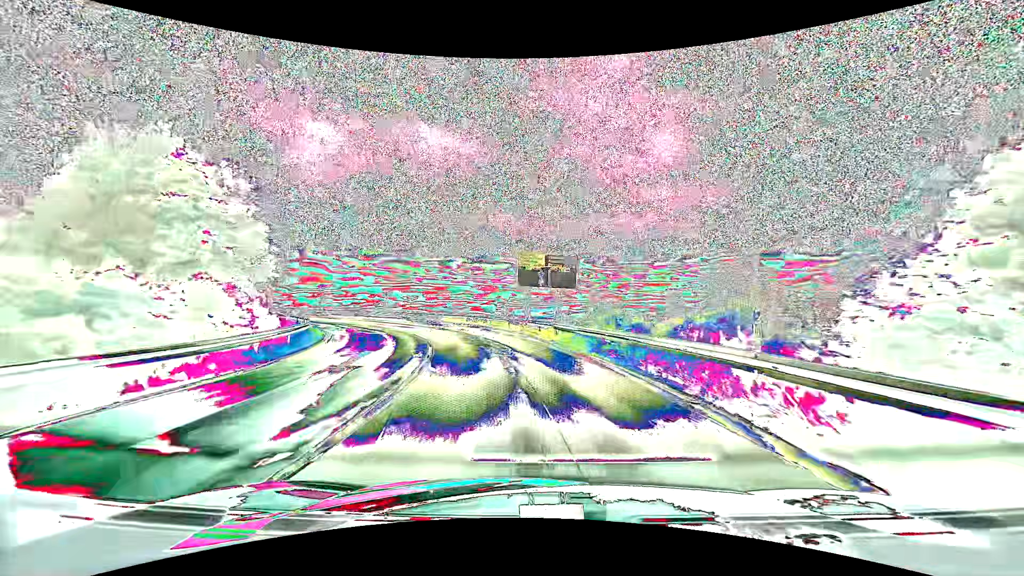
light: Day
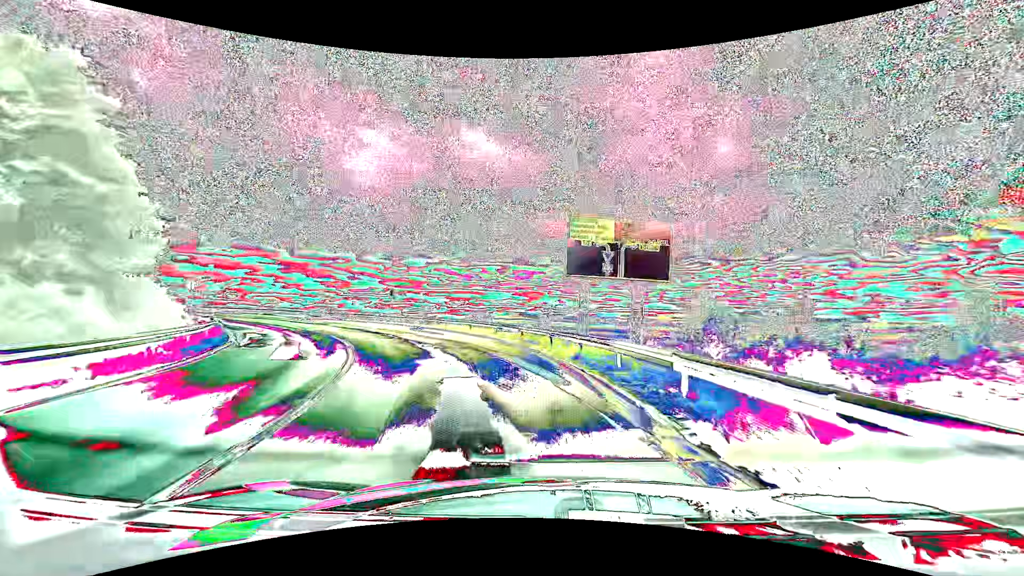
(-0.5, +14.4) m; -5°
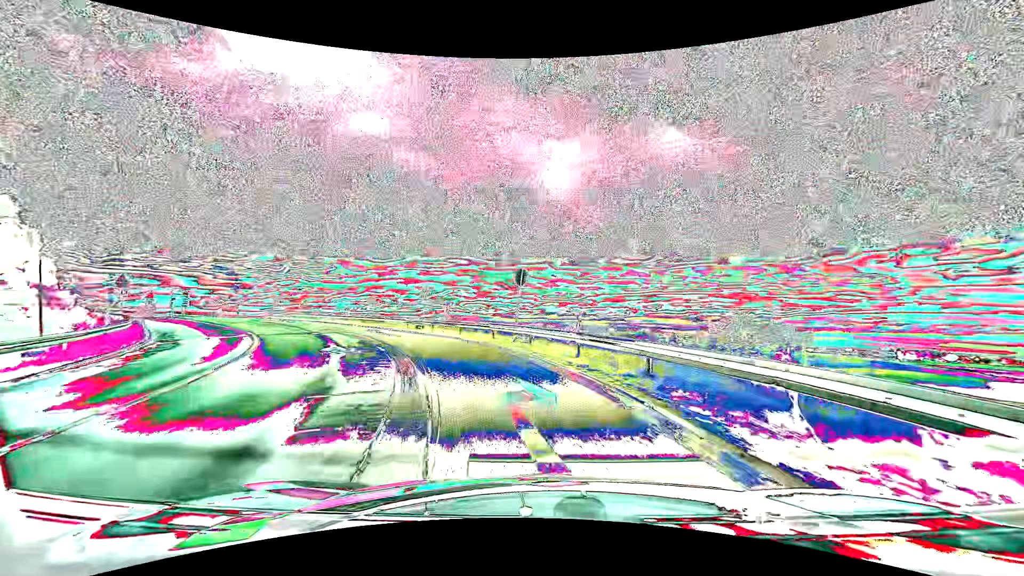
(-4.0, +24.6) m; -21°
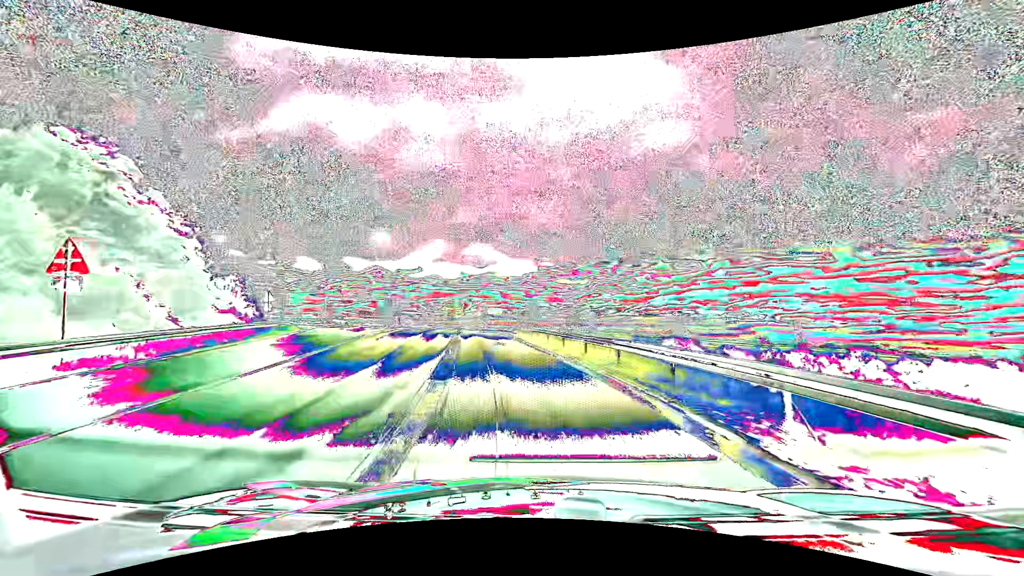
(-9.1, +27.6) m; -34°
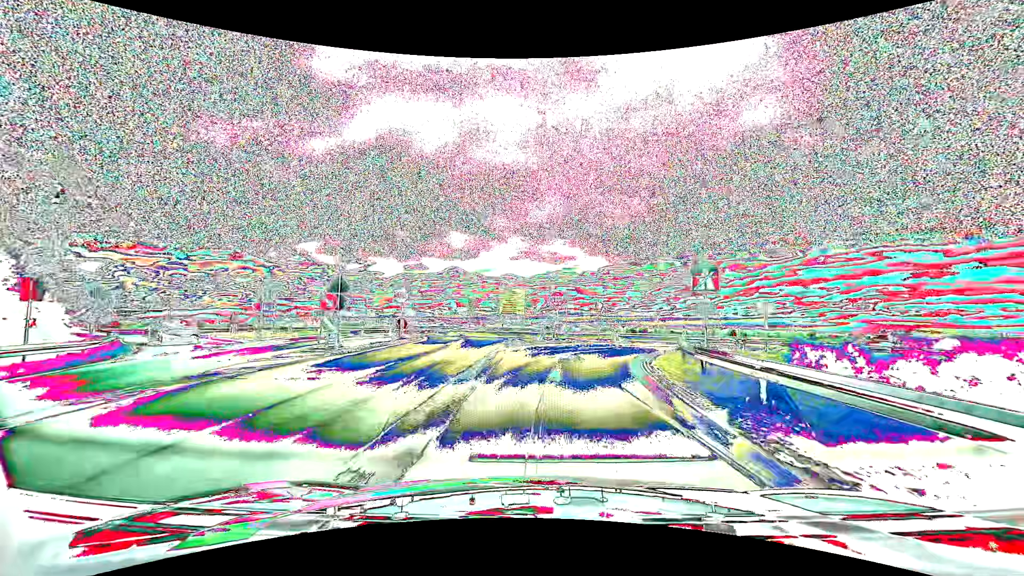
(-3.6, +29.9) m; -9°
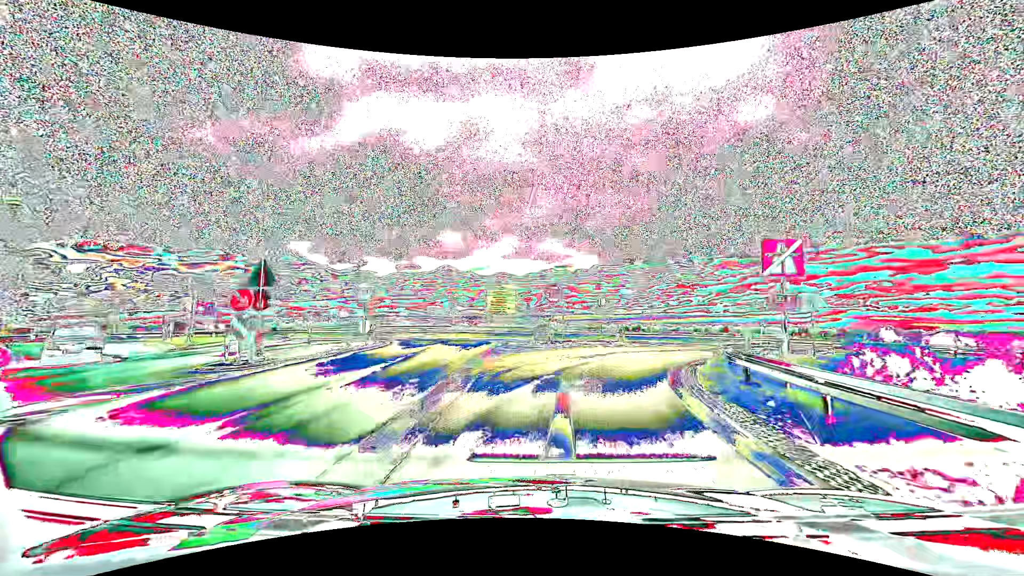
(0.0, +5.4) m; +1°
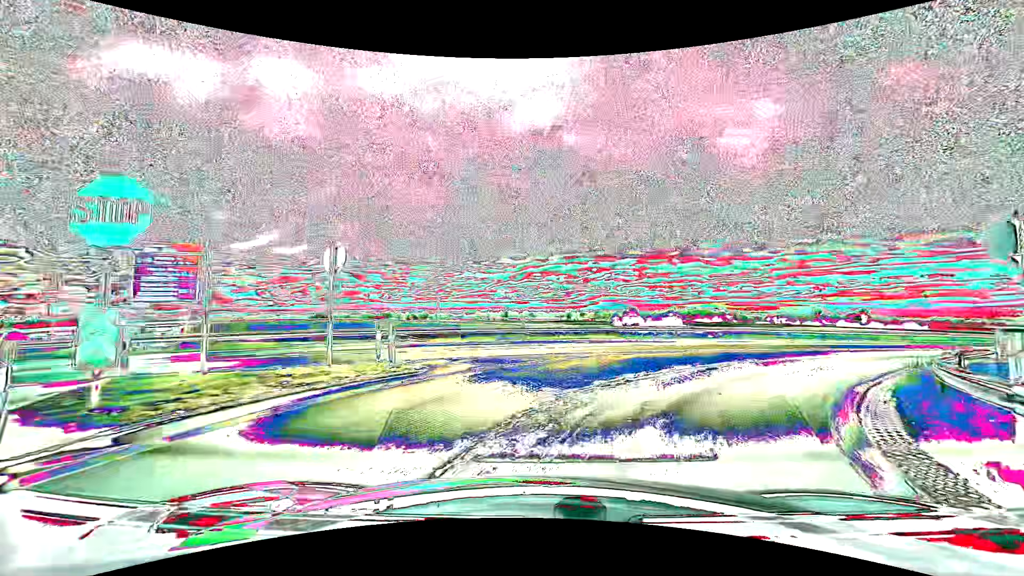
(+2.6, +18.6) m; +22°
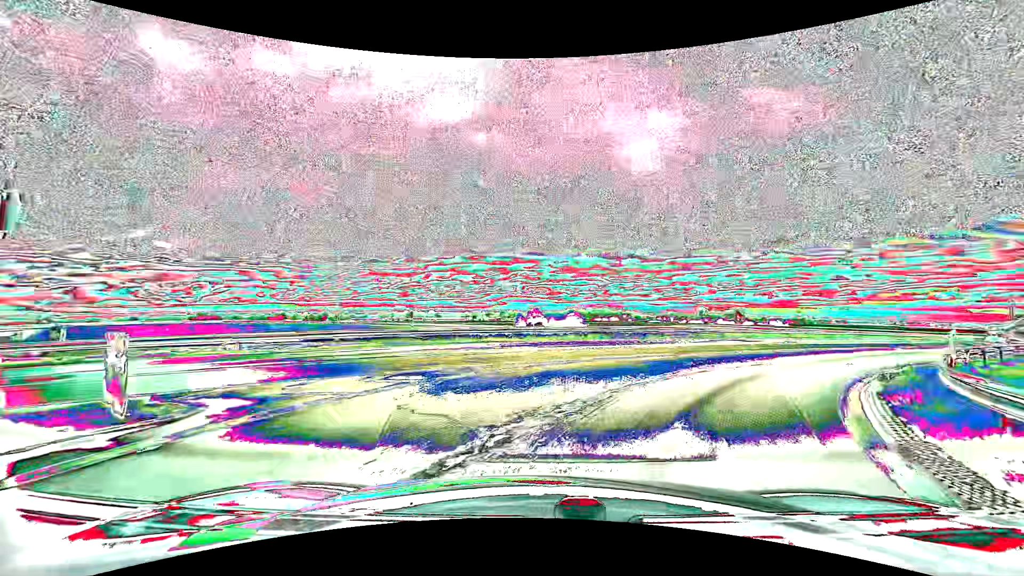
(+0.4, +4.2) m; +10°
(+2, +10) (+8, +18) (+15, +25) (+23, +31) (+31, +37) (+38, +44) (+46, +50) (+53, +57) (+60, +64) (+68, +71) m
